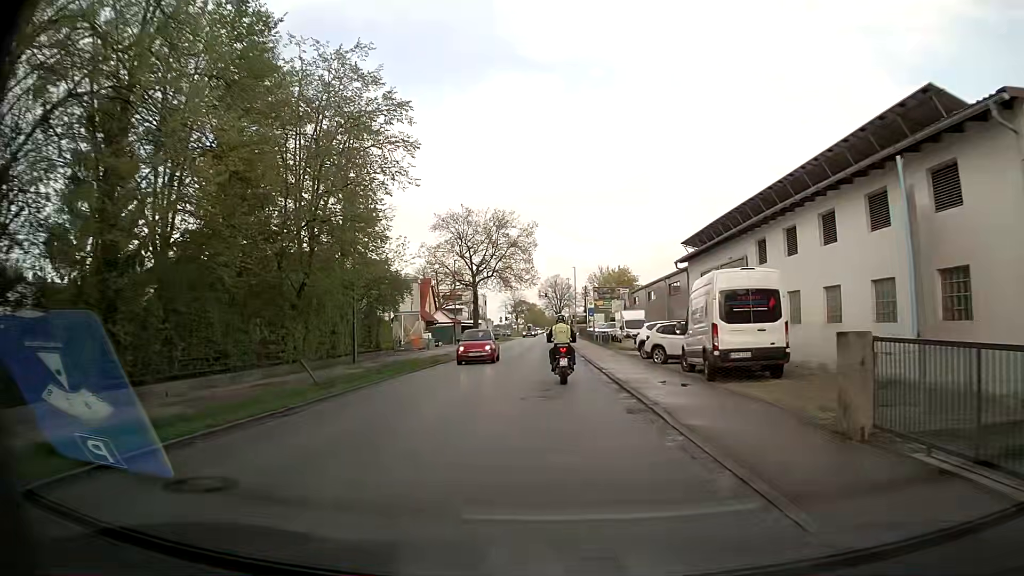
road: secondary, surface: asphalt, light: Day
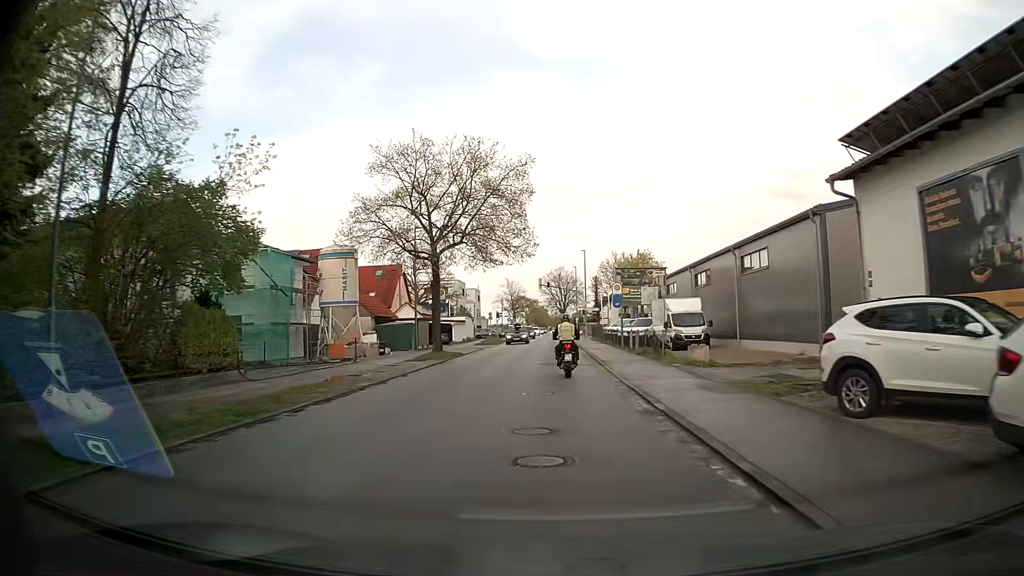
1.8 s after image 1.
(-0.3, +20.6) m; -1°
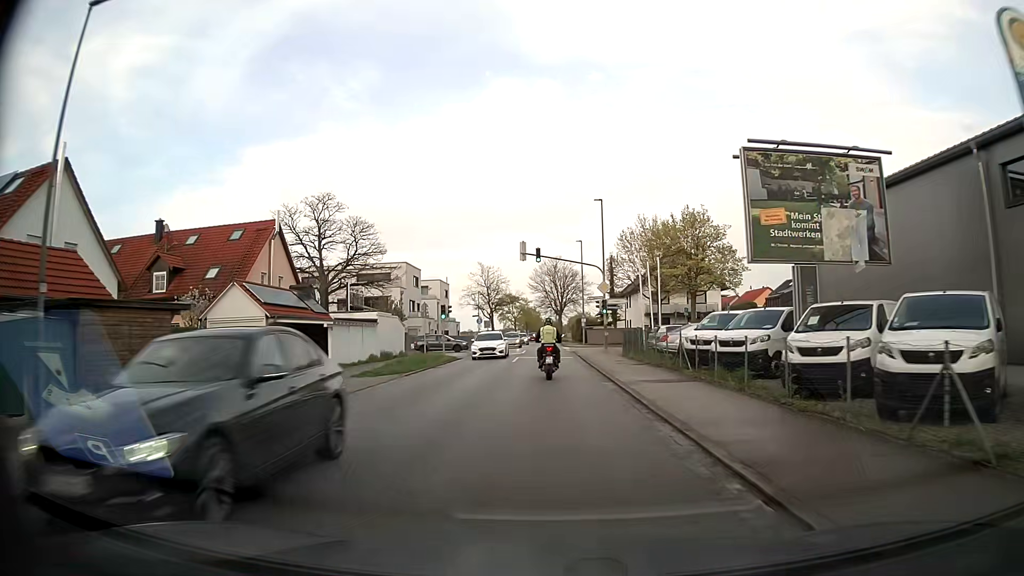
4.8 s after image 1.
(+0.3, +34.6) m; +1°
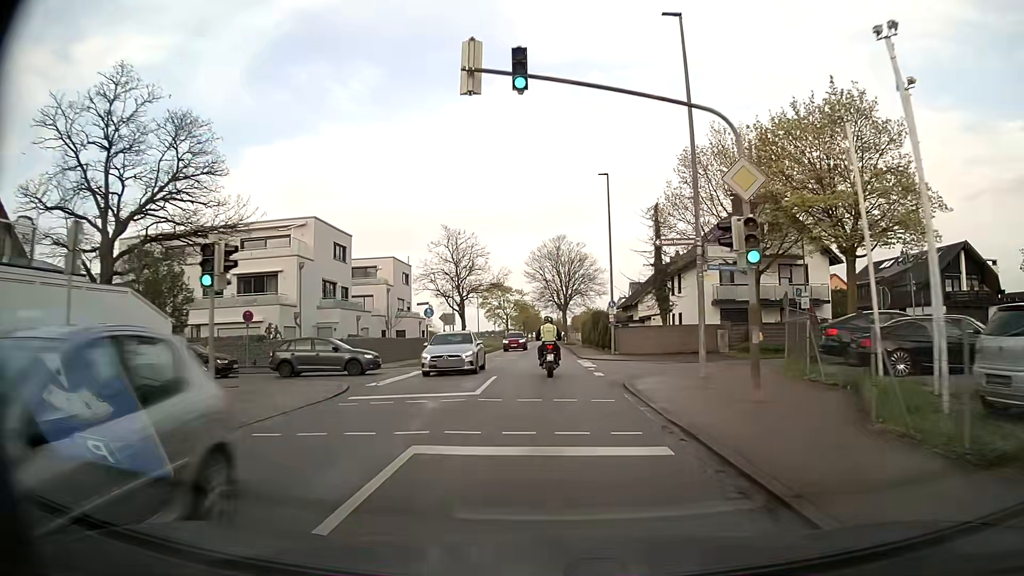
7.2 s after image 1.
(-0.1, +28.6) m; 0°
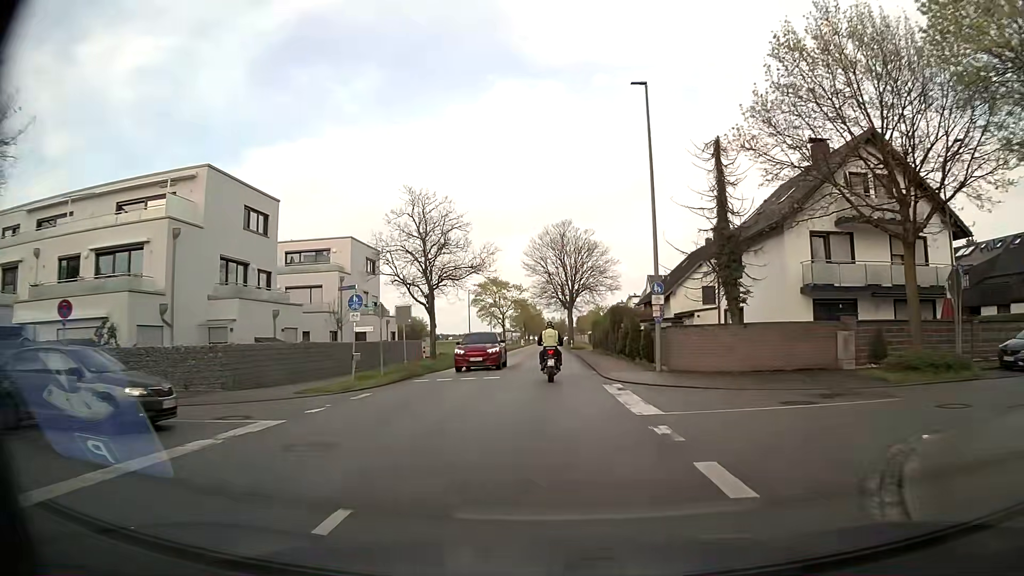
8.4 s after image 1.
(0.0, +14.9) m; 0°
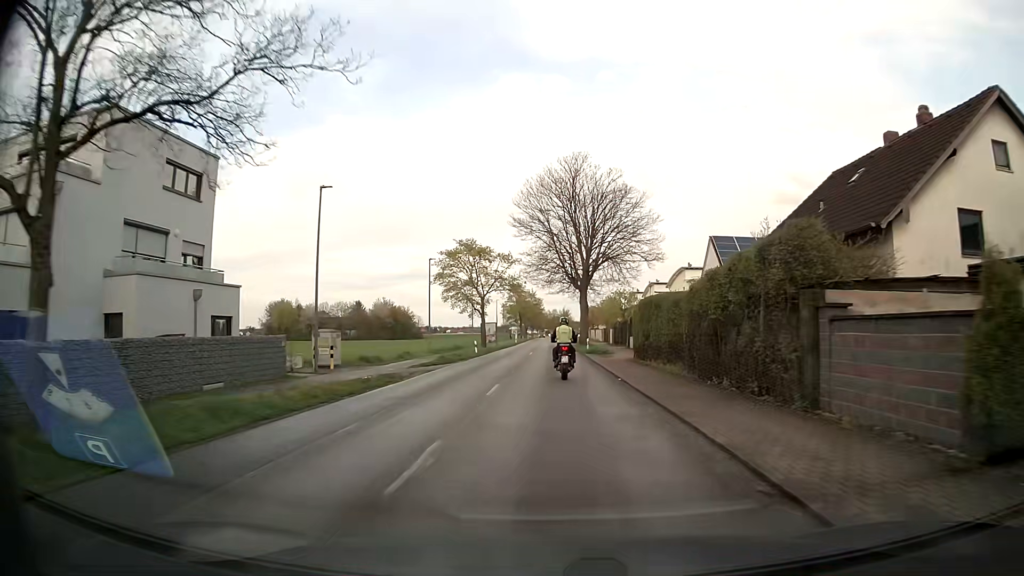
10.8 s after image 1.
(-0.1, +30.5) m; -1°
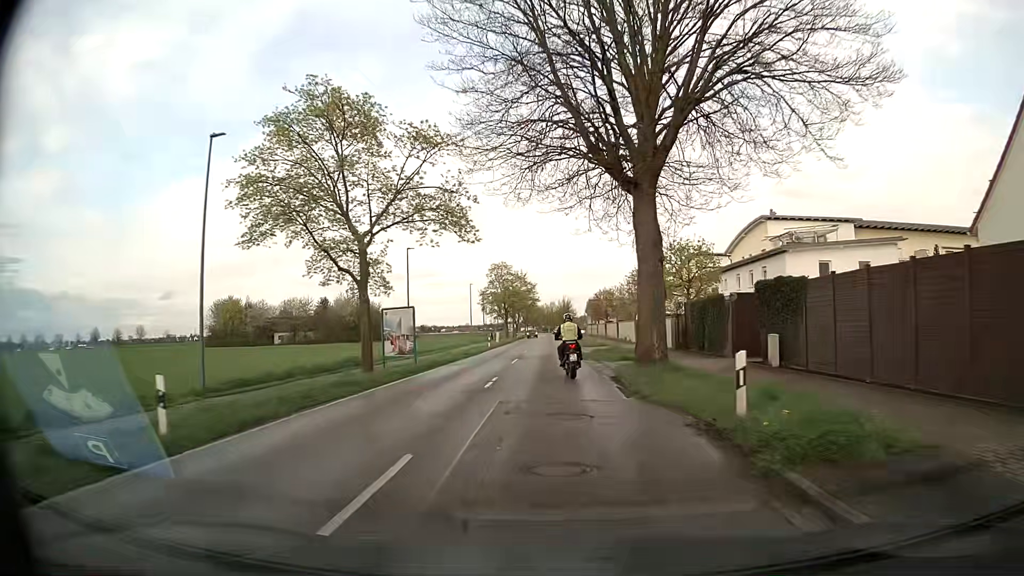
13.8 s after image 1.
(+0.7, +38.7) m; +1°
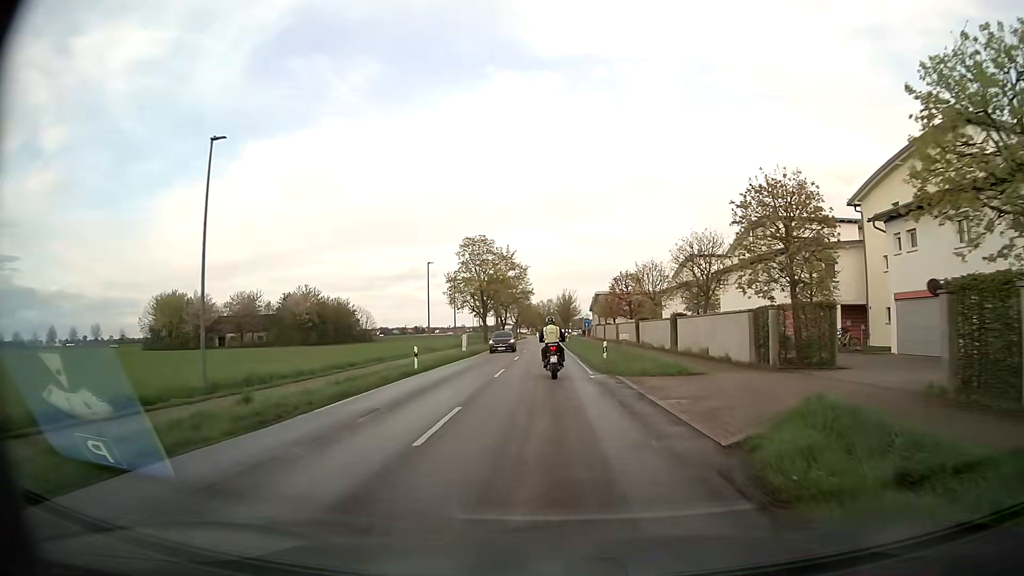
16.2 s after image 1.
(0.0, +31.2) m; 0°
(0, +10) (0, +20) (0, +30) (0, +40) (0, +50) (0, +60) (0, +70) (0, +80) (-1, +90) (-1, +100) m
